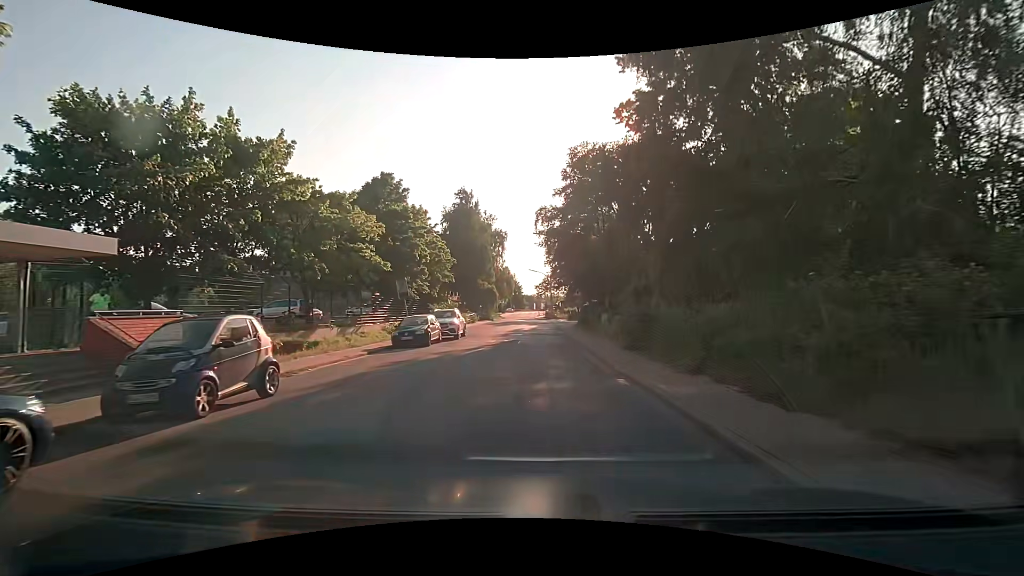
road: residential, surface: asphalt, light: Day
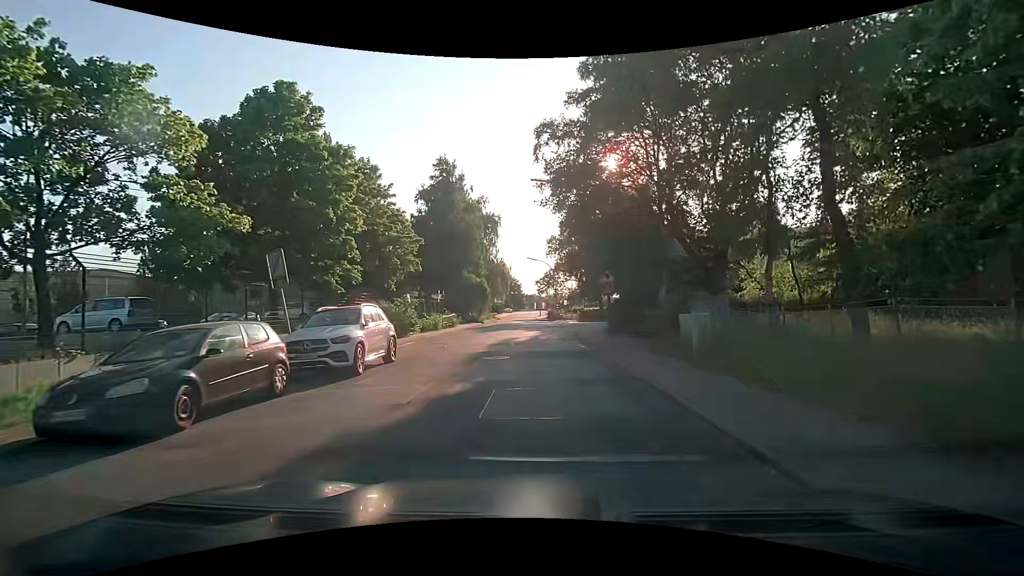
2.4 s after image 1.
(0.0, +16.4) m; 0°
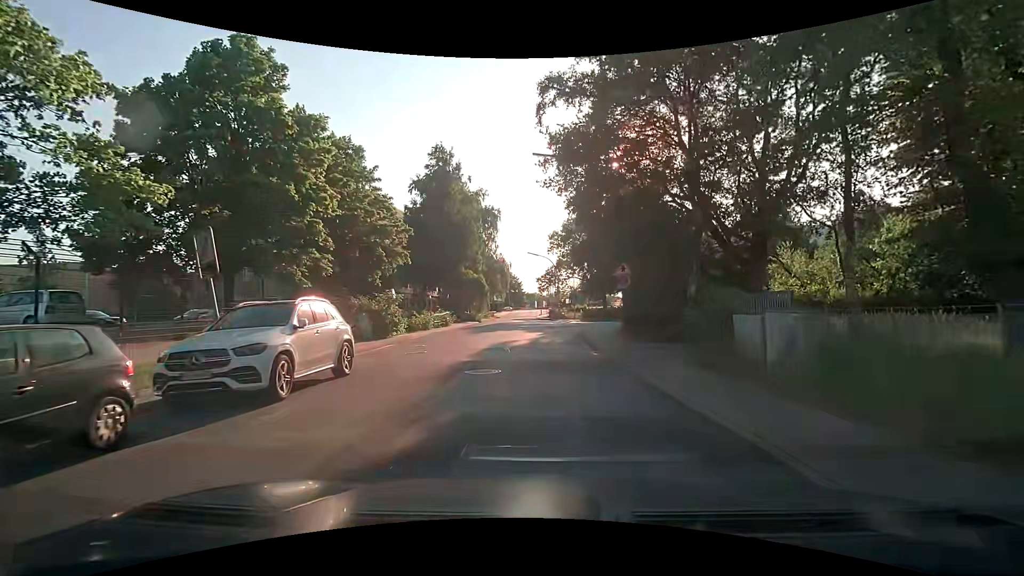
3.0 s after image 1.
(0.0, +3.9) m; 0°
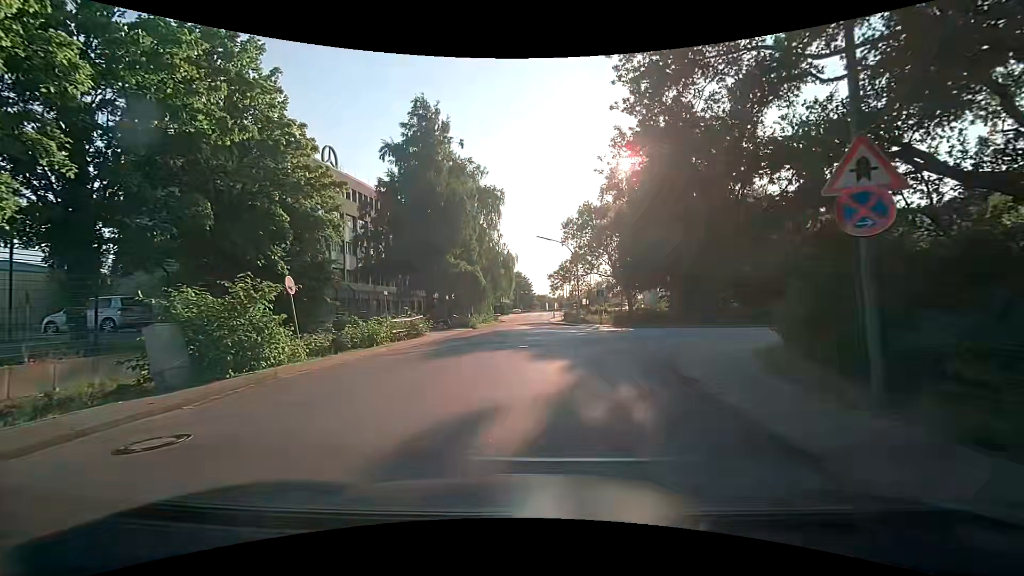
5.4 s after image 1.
(0.0, +14.1) m; 0°
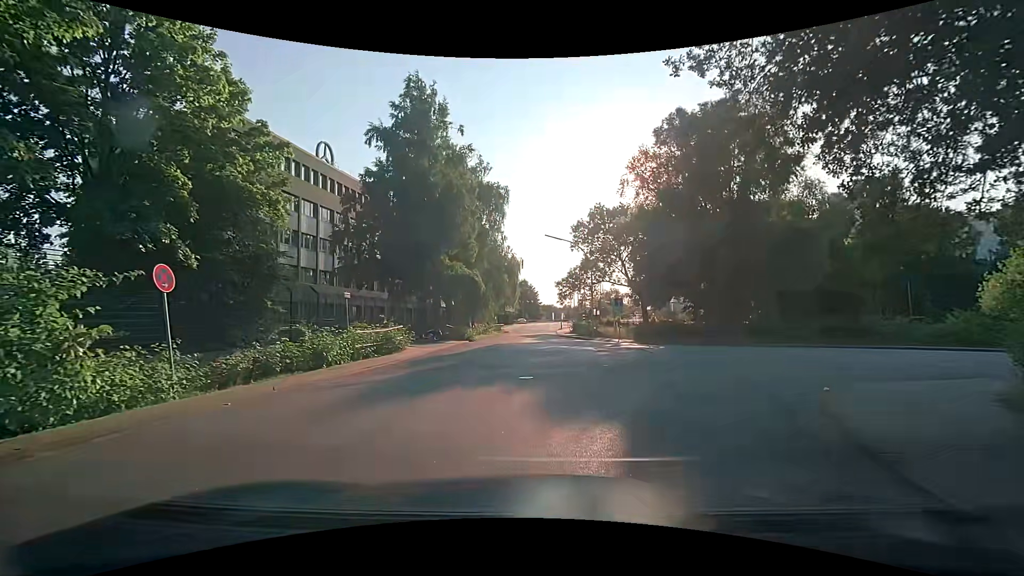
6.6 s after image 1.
(-0.1, +6.0) m; -1°
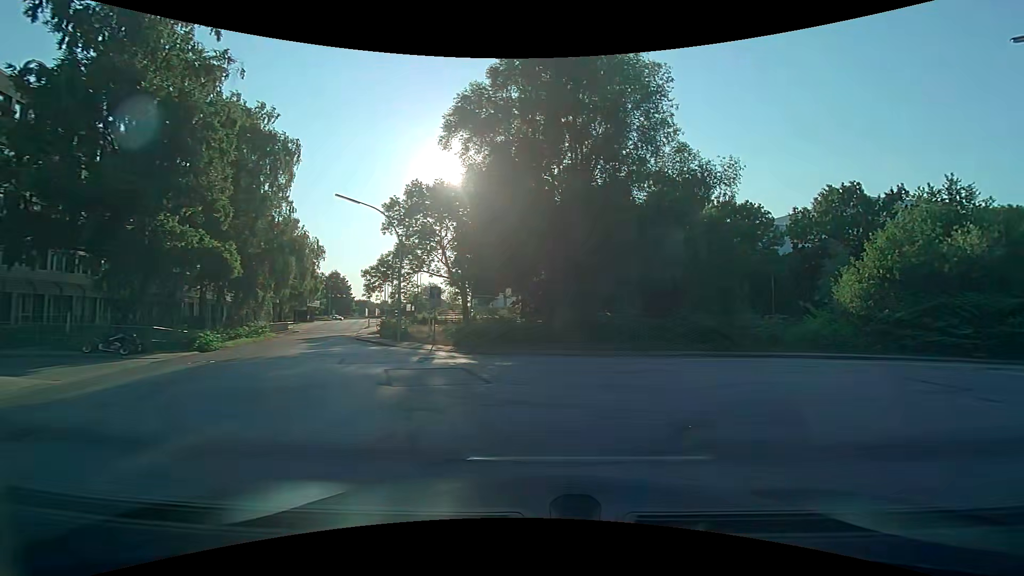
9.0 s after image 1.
(+1.2, +10.4) m; +19°
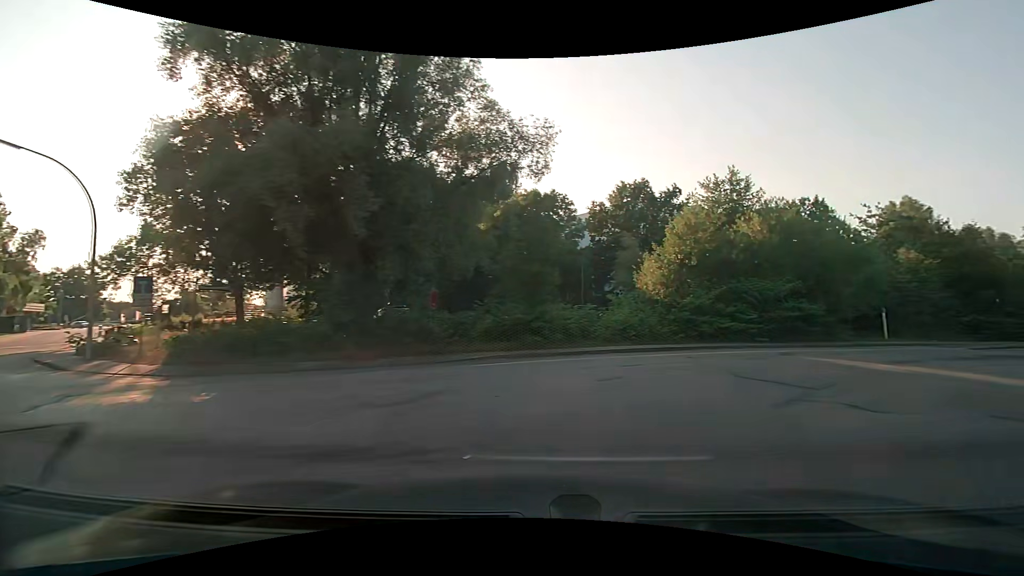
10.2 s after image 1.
(+1.0, +5.2) m; +22°
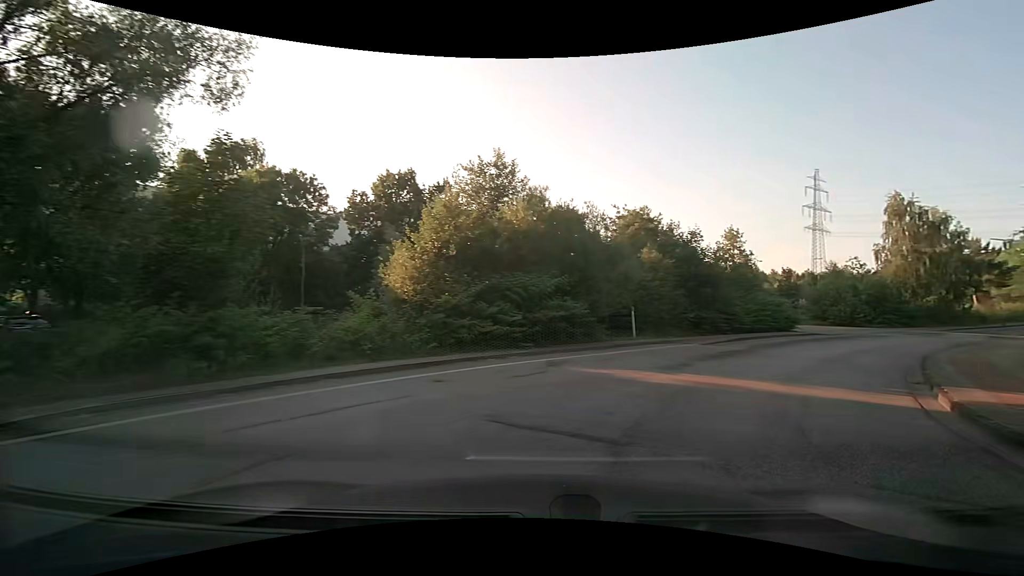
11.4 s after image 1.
(+1.3, +5.4) m; +25°
